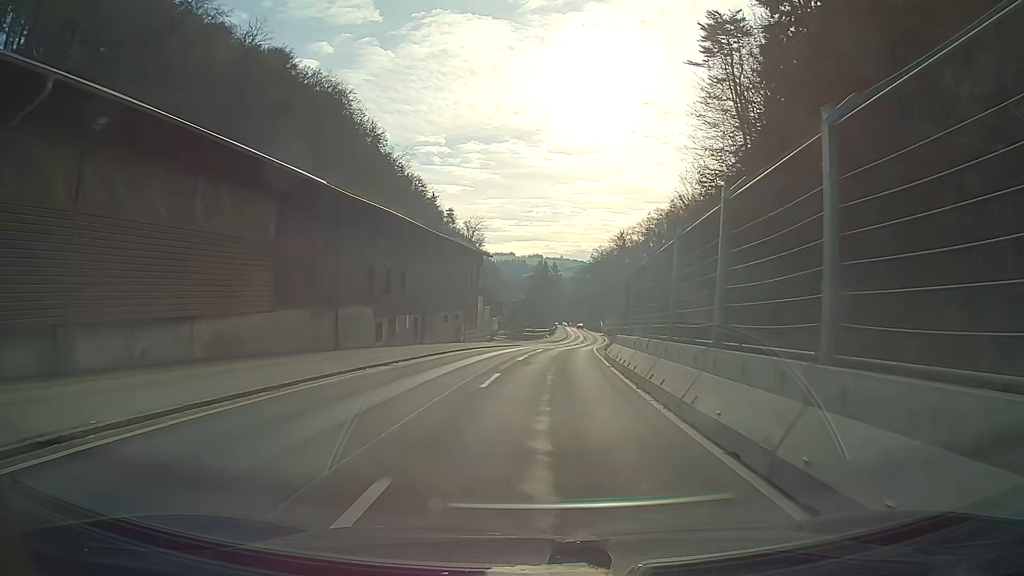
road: secondary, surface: asphalt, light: Day
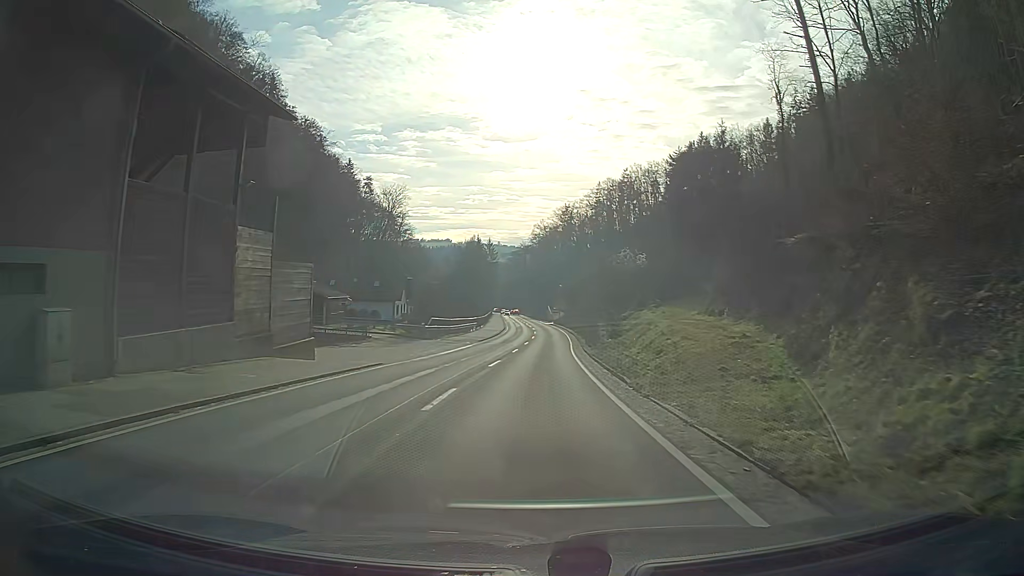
(+1.8, +38.3) m; +5°
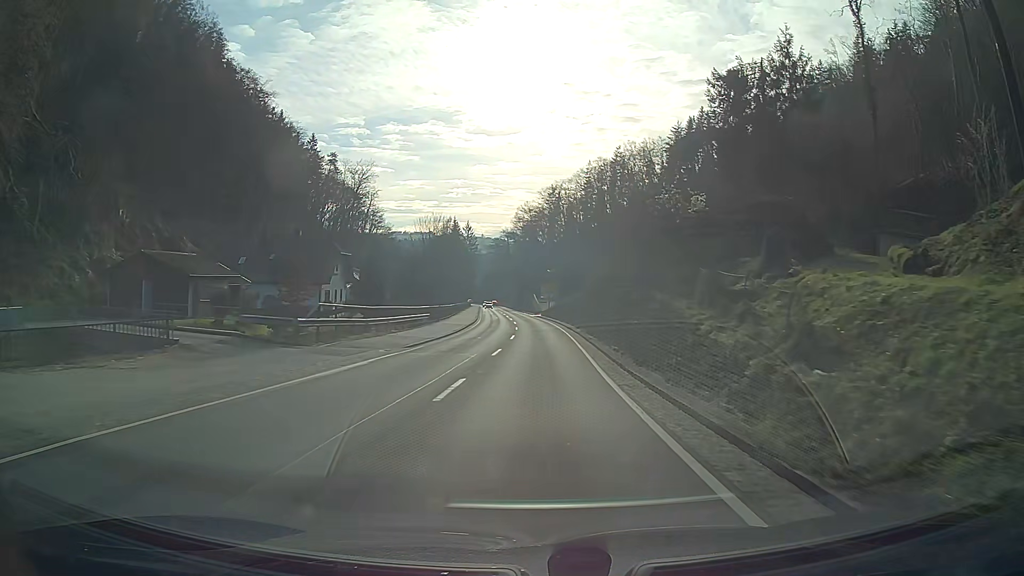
(+0.4, +24.0) m; +2°
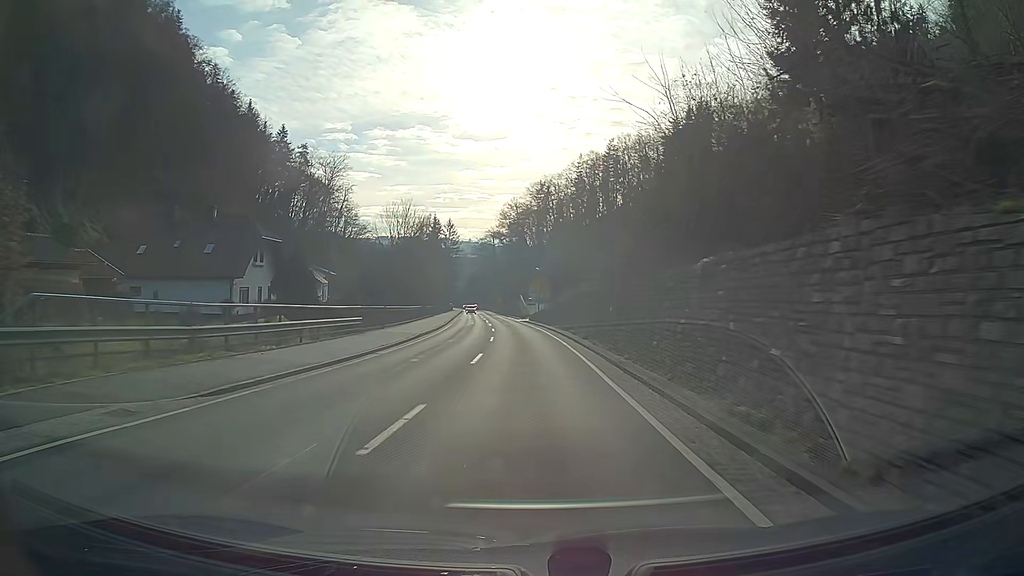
(+0.1, +16.2) m; 0°
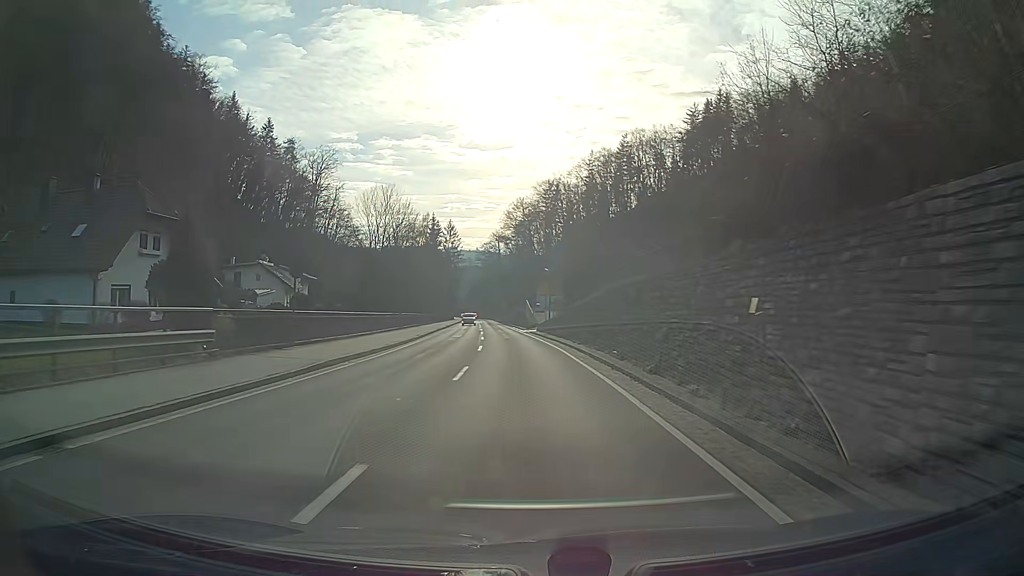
(-0.2, +16.2) m; -1°
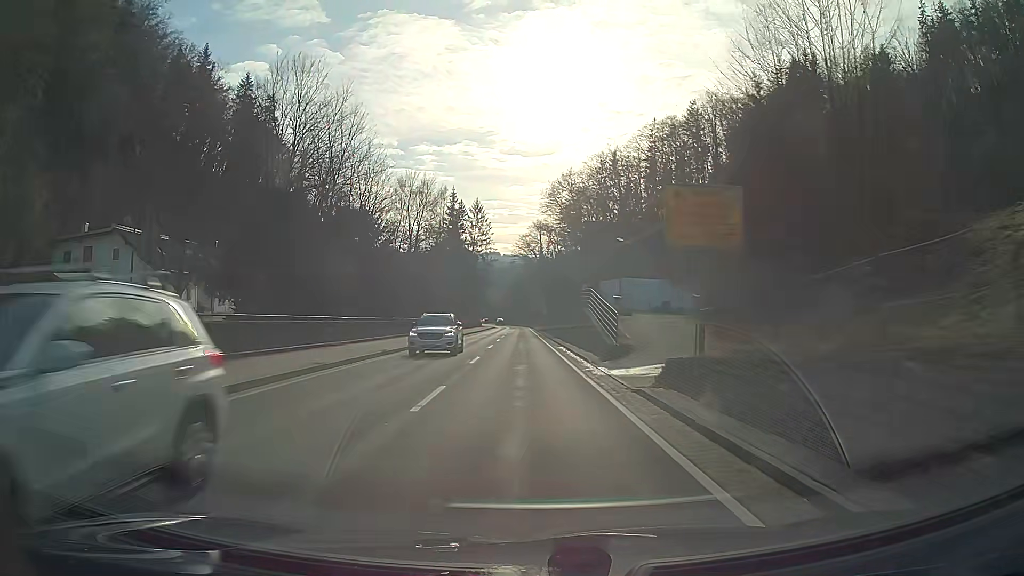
(-1.2, +39.8) m; -3°
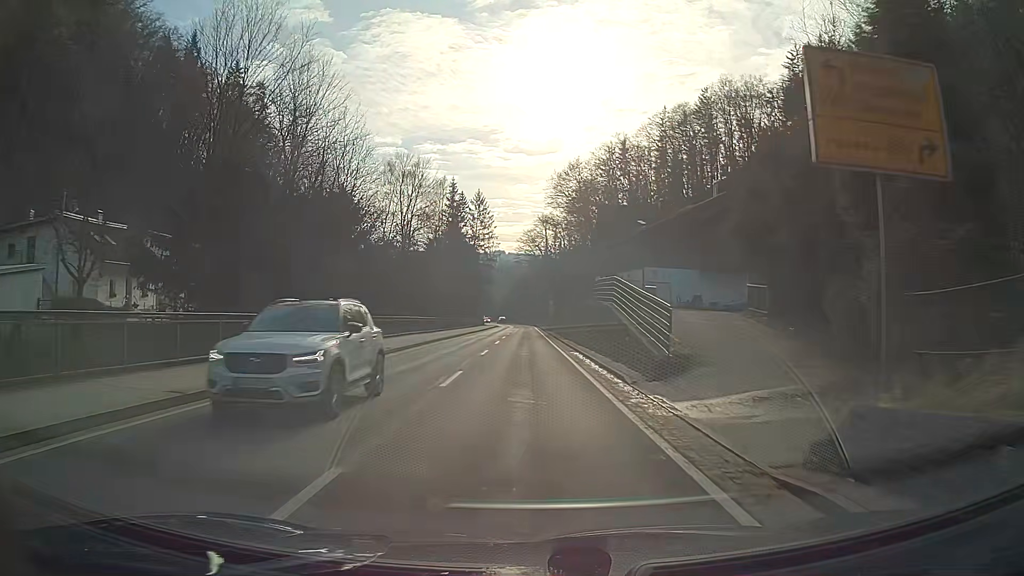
(0.0, +7.8) m; 0°
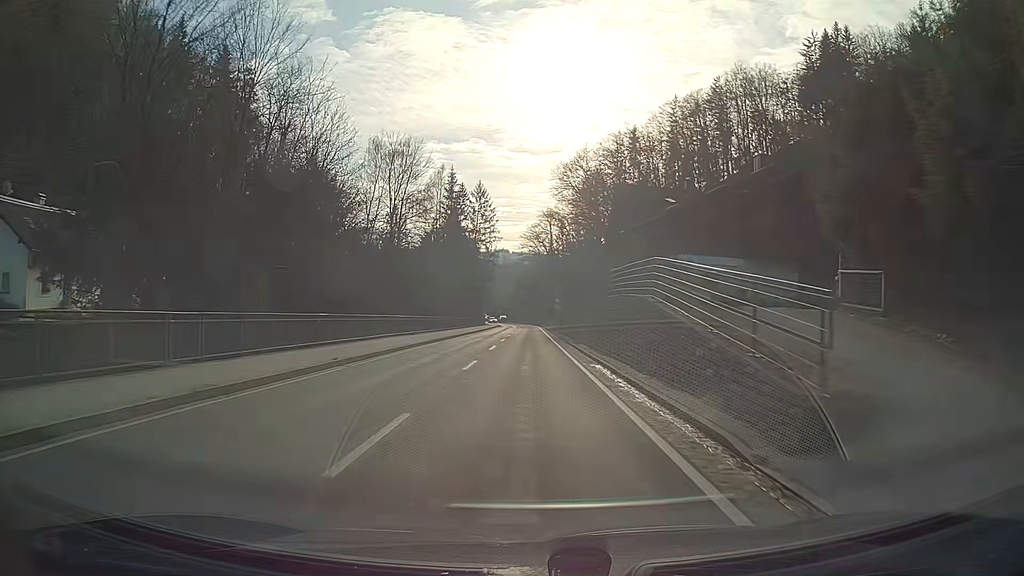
(0.0, +7.8) m; 0°
(0, +10) (0, +20) (0, +30) (0, +40) (0, +50) (0, +60) (0, +70) (0, +80) (0, +90) (0, +100) m
